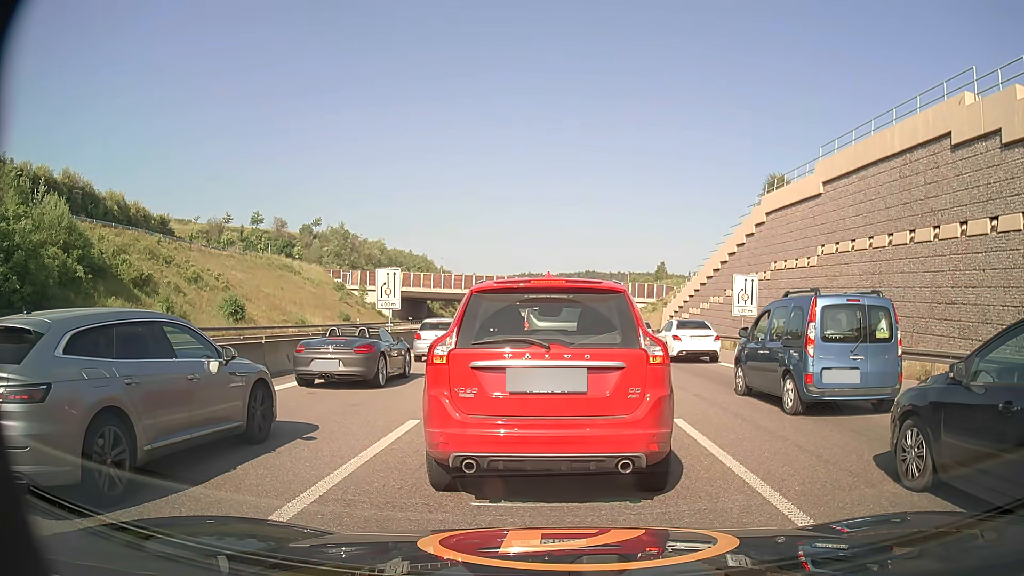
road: motorway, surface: asphalt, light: Day
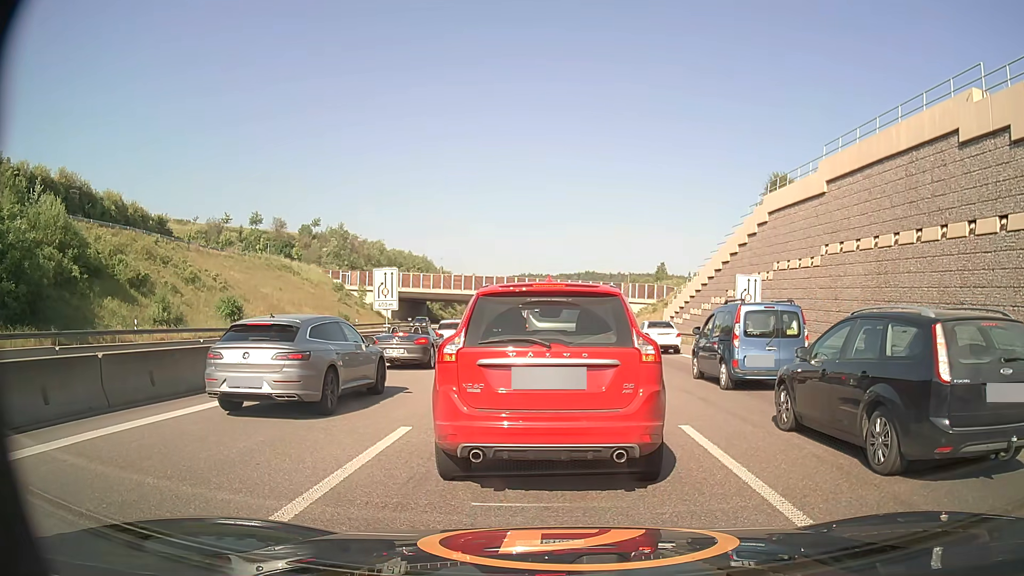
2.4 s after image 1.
(0.0, +0.5) m; 0°
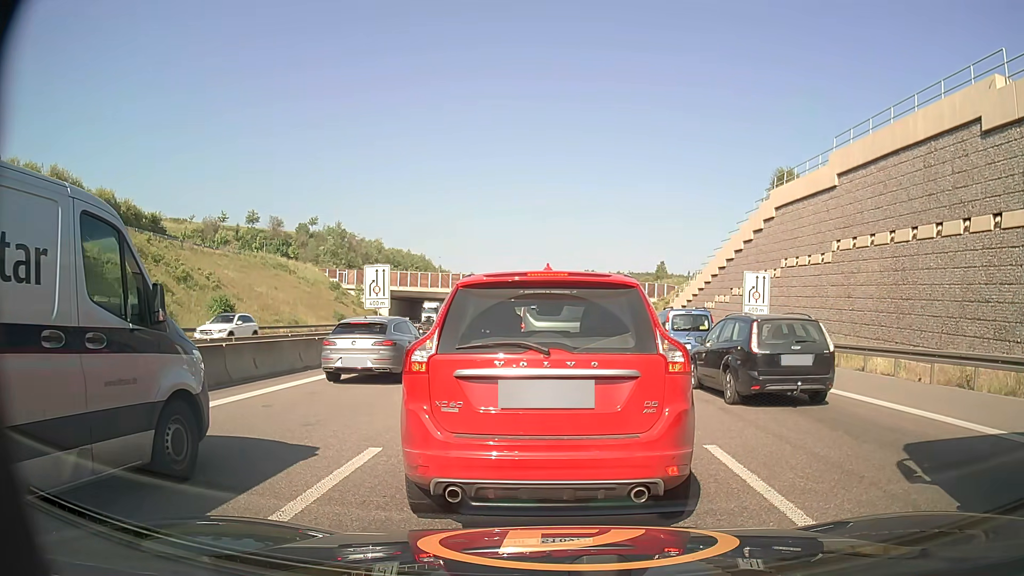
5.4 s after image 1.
(0.0, +1.5) m; 0°
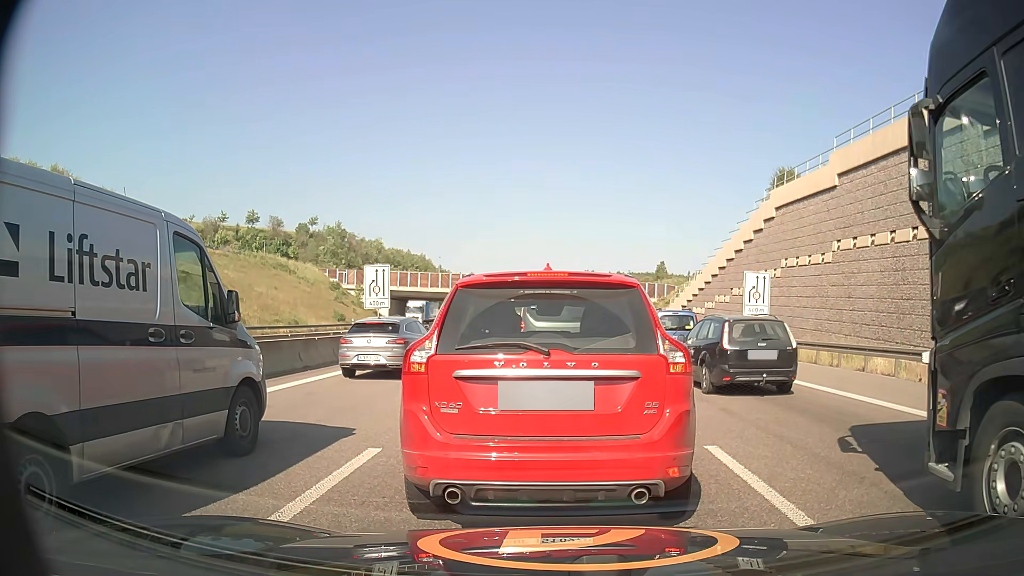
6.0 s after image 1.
(0.0, +0.1) m; 0°
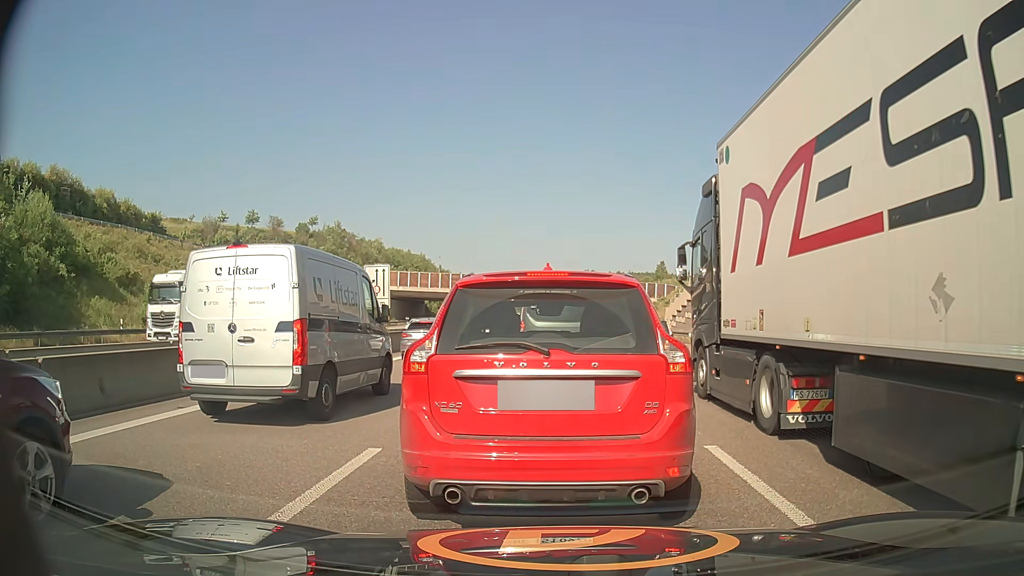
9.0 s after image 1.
(0.0, +0.1) m; 0°
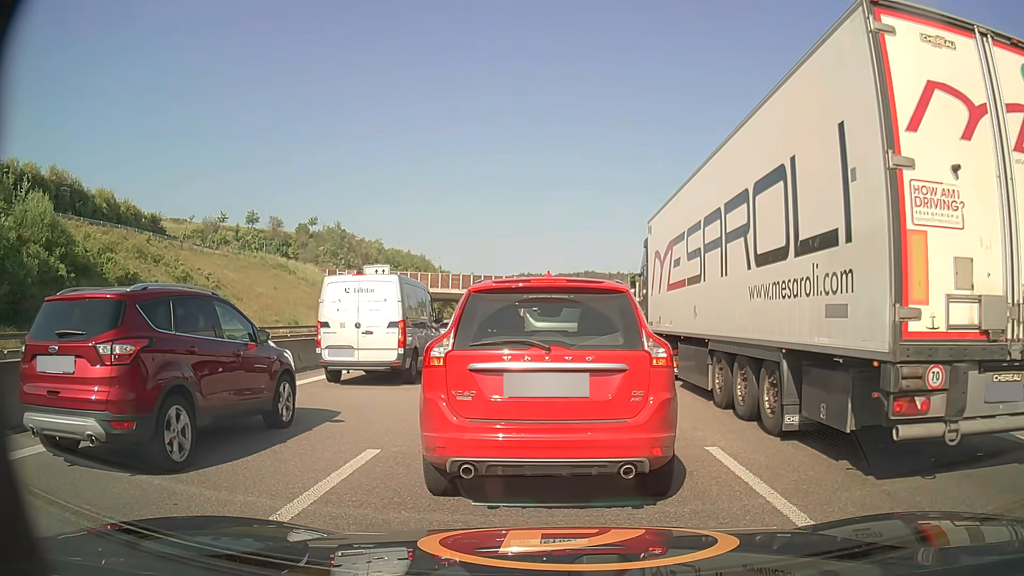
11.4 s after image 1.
(0.0, 0.0) m; 0°
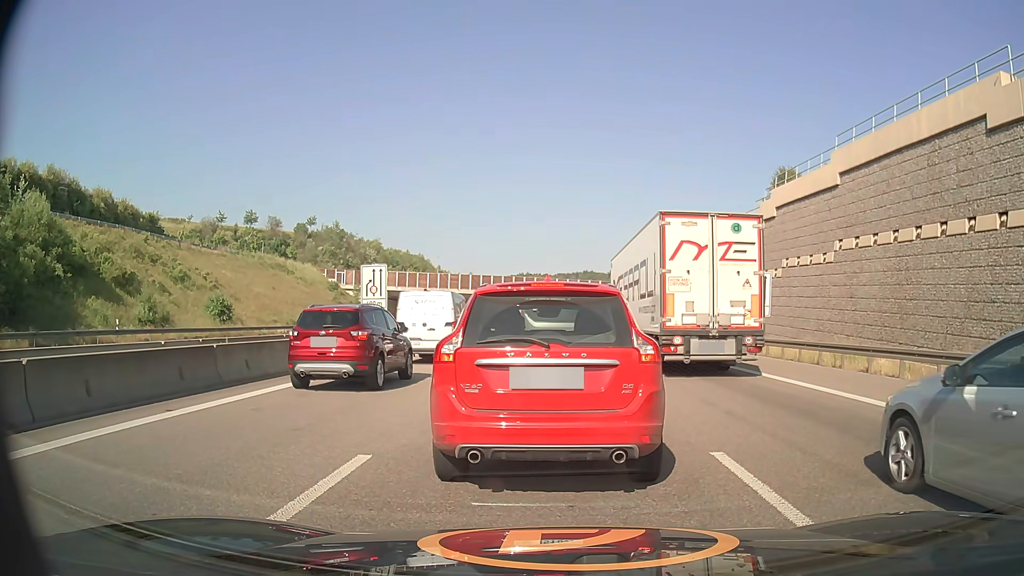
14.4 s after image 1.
(0.0, +0.3) m; 0°
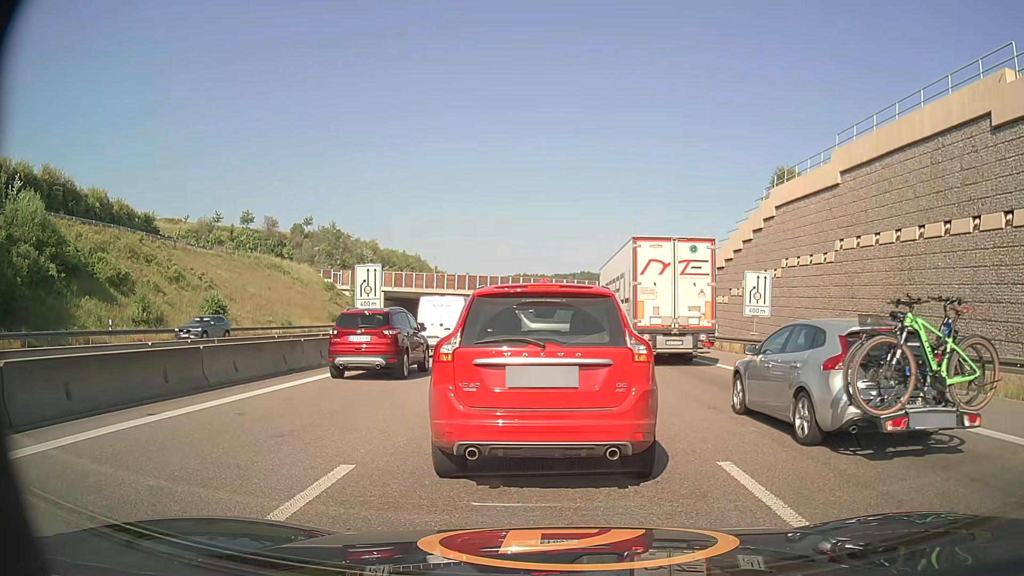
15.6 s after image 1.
(0.0, +0.4) m; 0°
